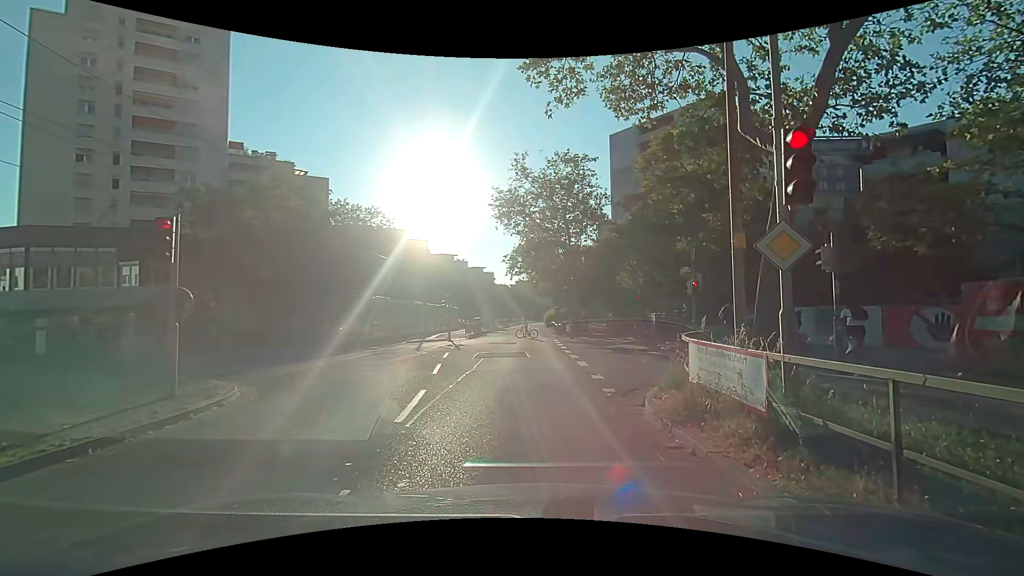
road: tertiary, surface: asphalt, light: Day
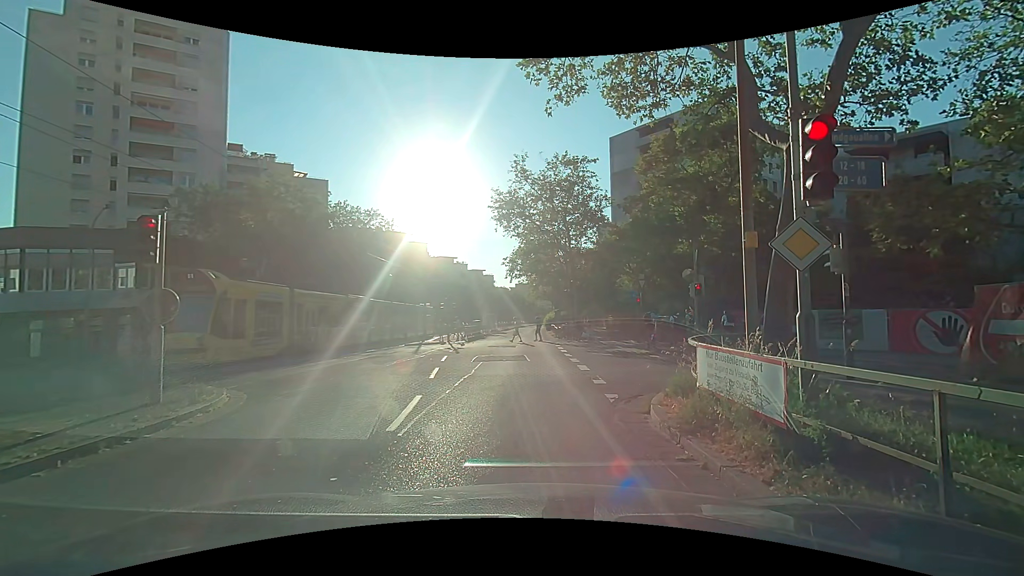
(0.0, +0.4) m; 0°
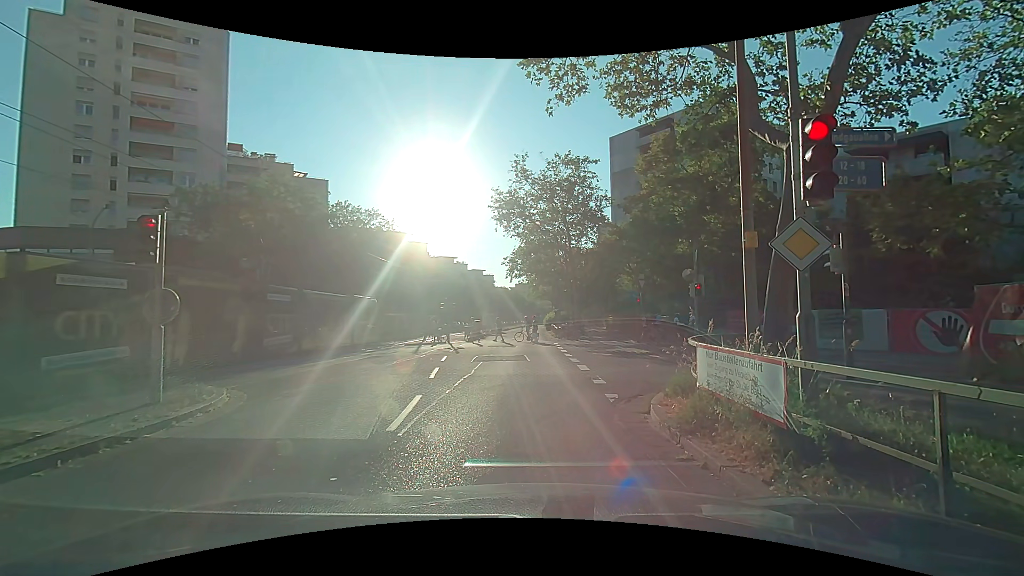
(0.0, 0.0) m; 0°
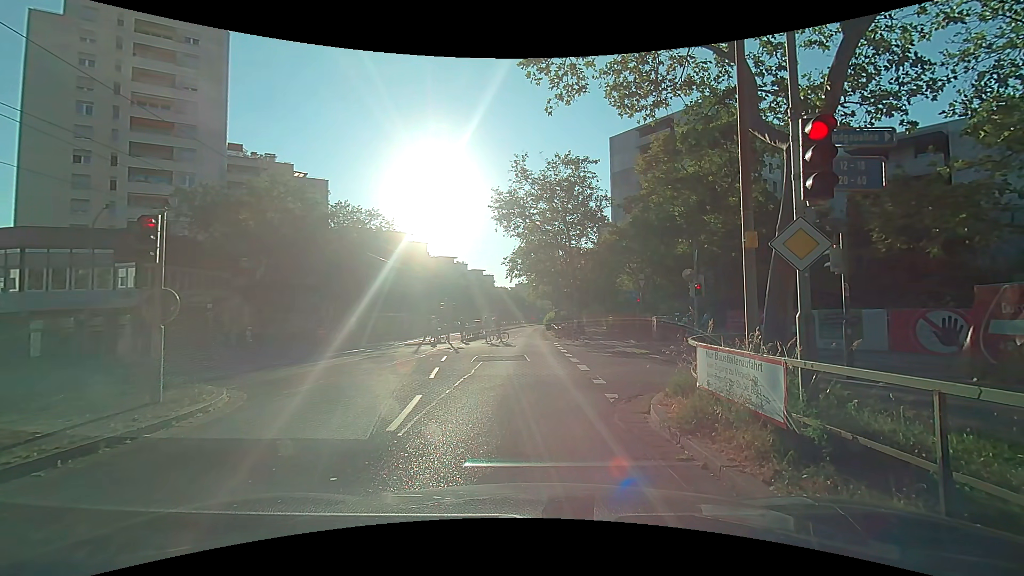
(0.0, 0.0) m; 0°
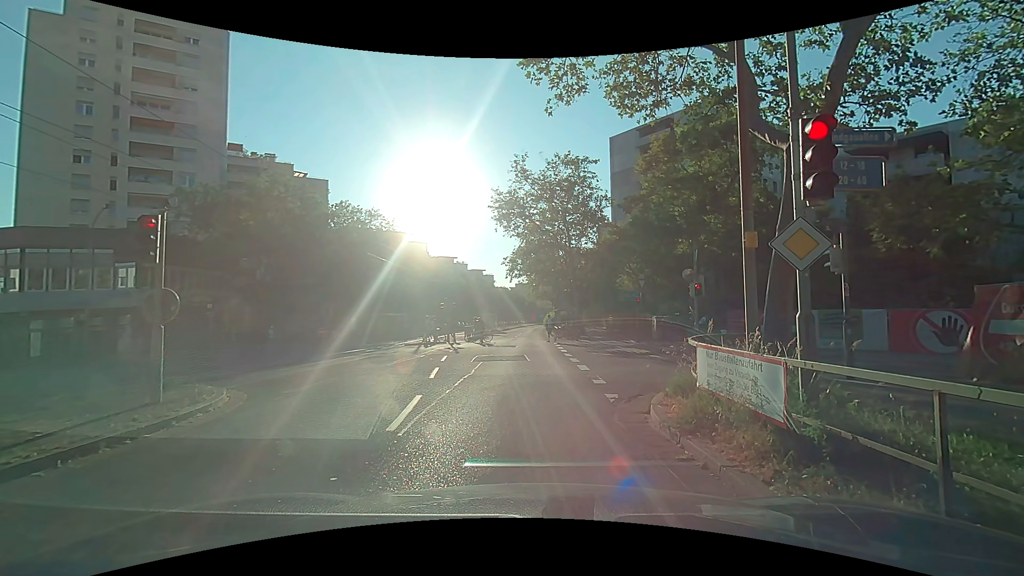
(0.0, 0.0) m; 0°
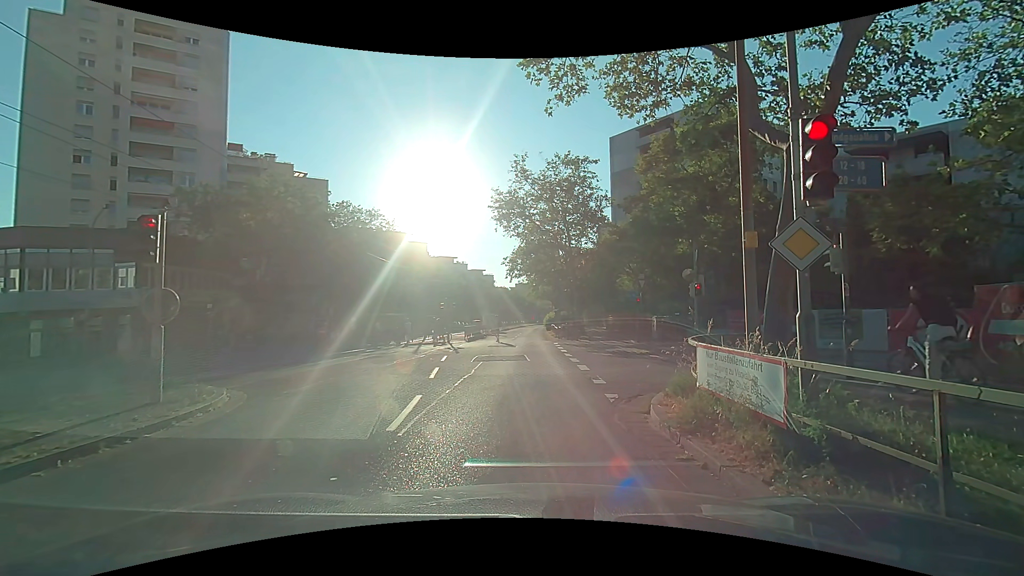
(0.0, 0.0) m; 0°
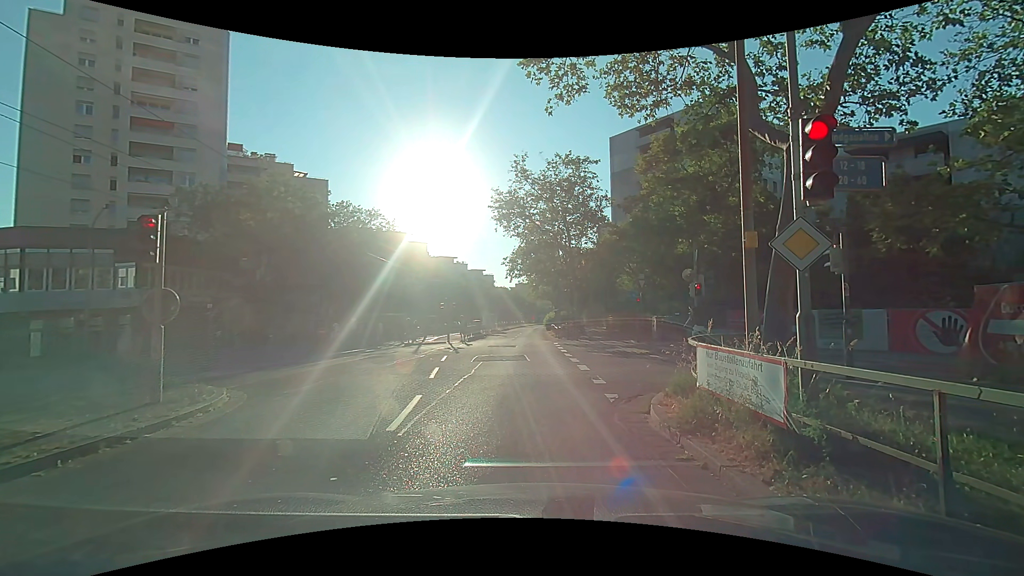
(0.0, 0.0) m; 0°
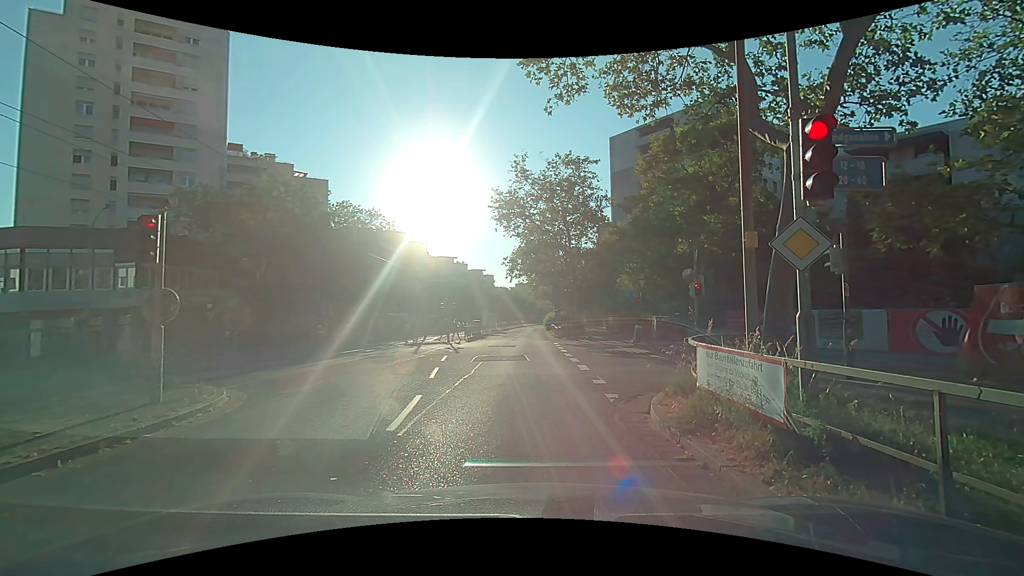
(0.0, 0.0) m; 0°
